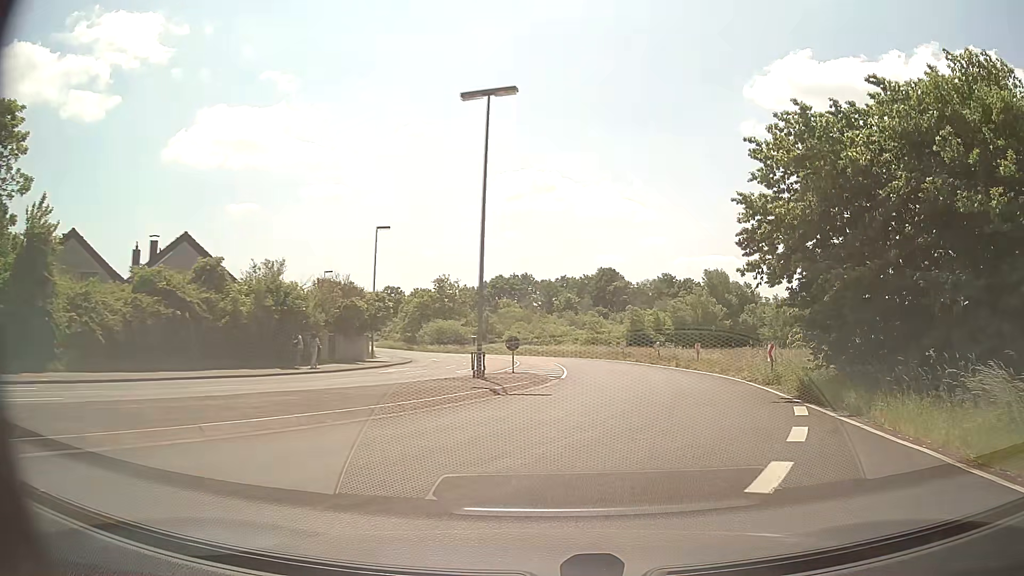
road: unclassified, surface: asphalt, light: Day
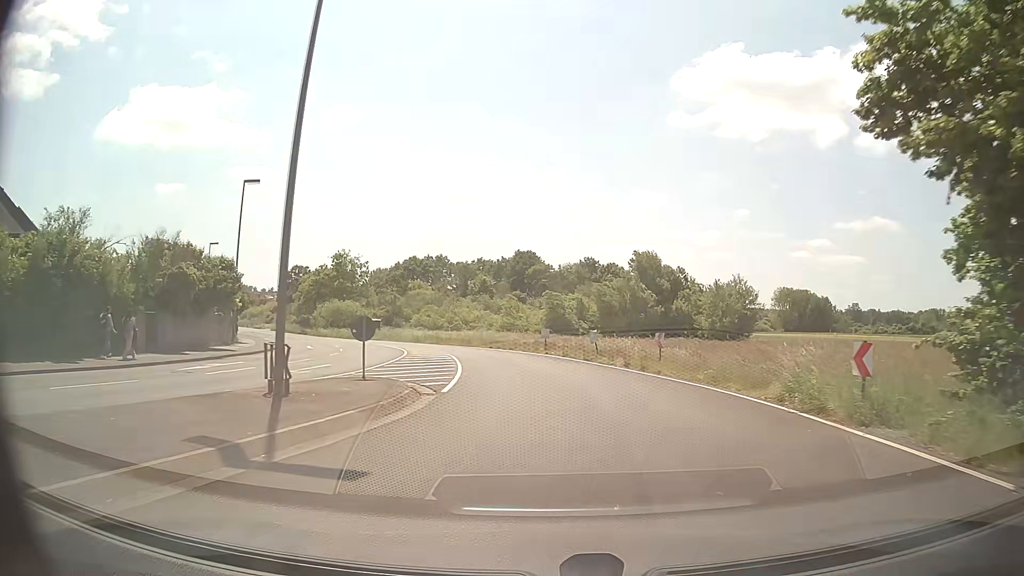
(+0.9, +11.4) m; +7°
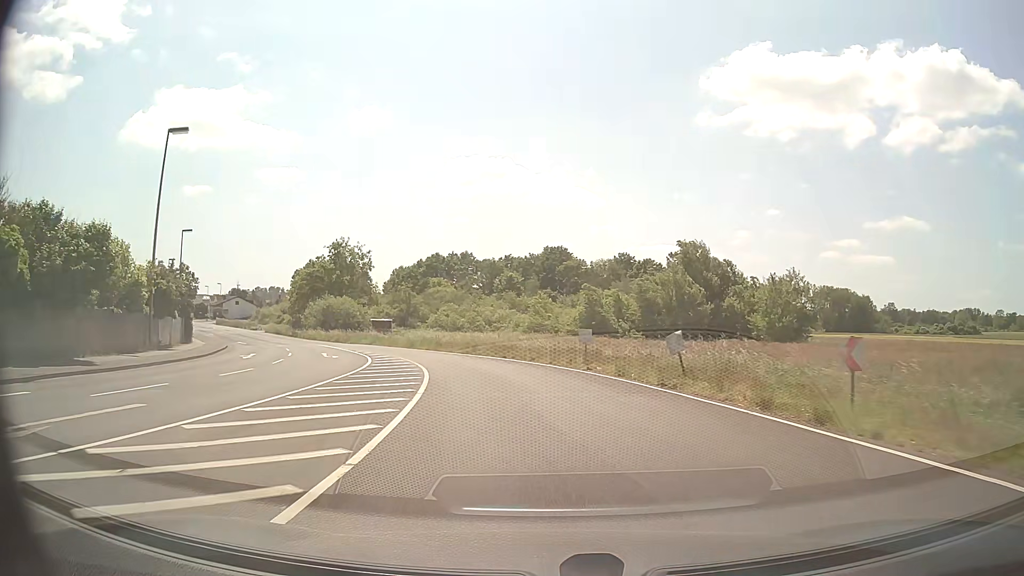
(-0.2, +13.2) m; -2°
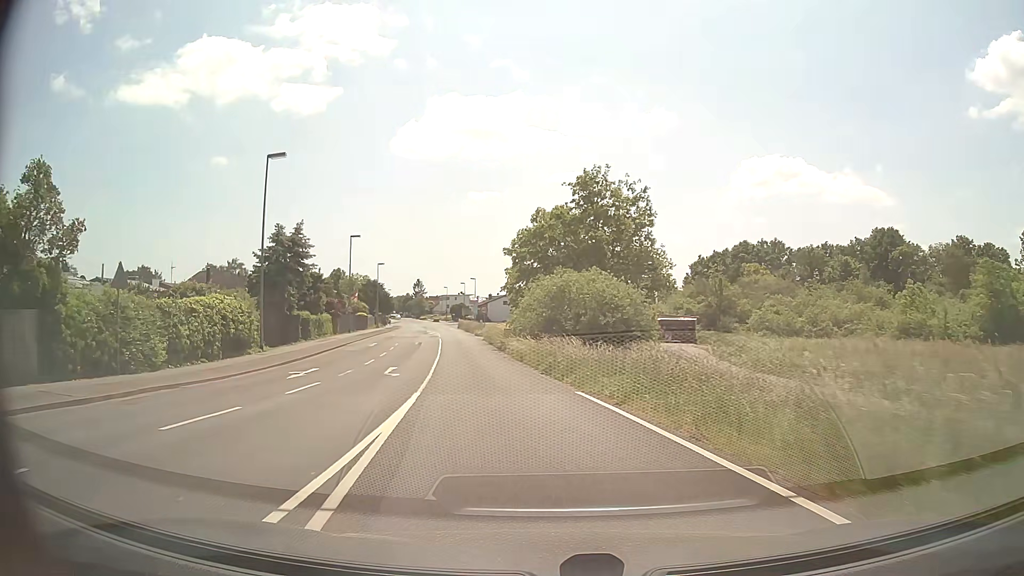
(-7.7, +34.4) m; -26°
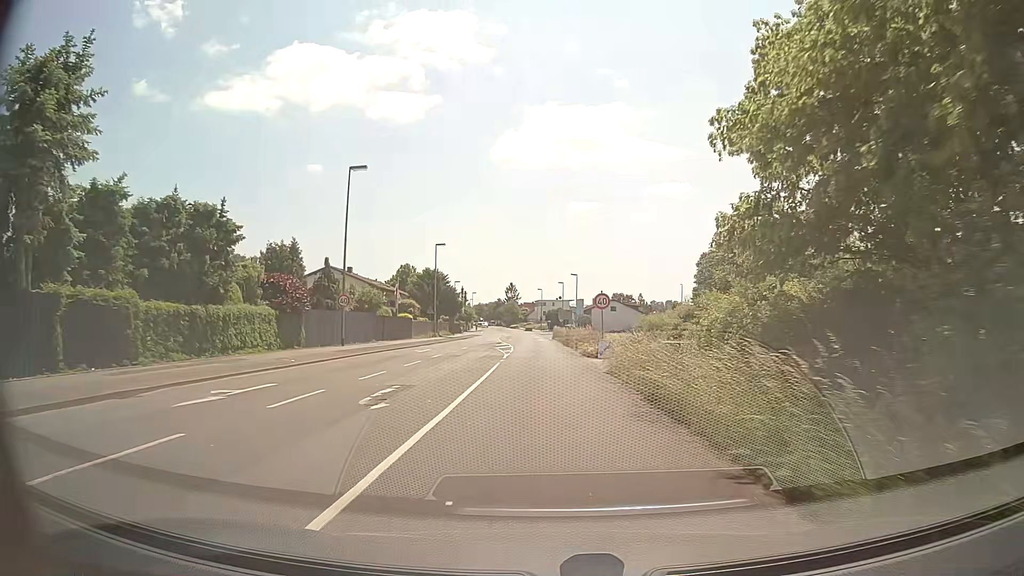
(-3.7, +34.2) m; -9°
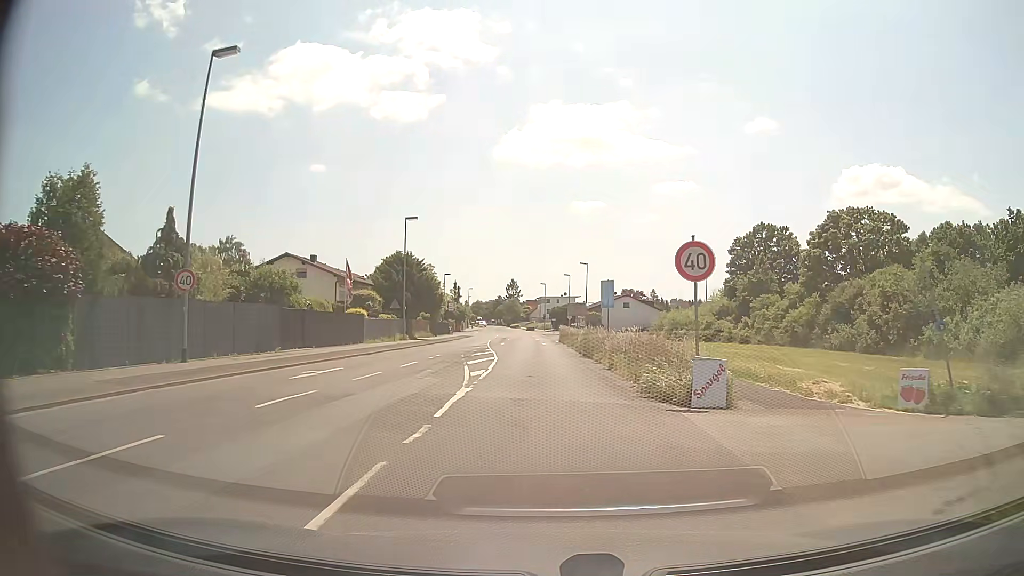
(0.0, +18.4) m; 0°
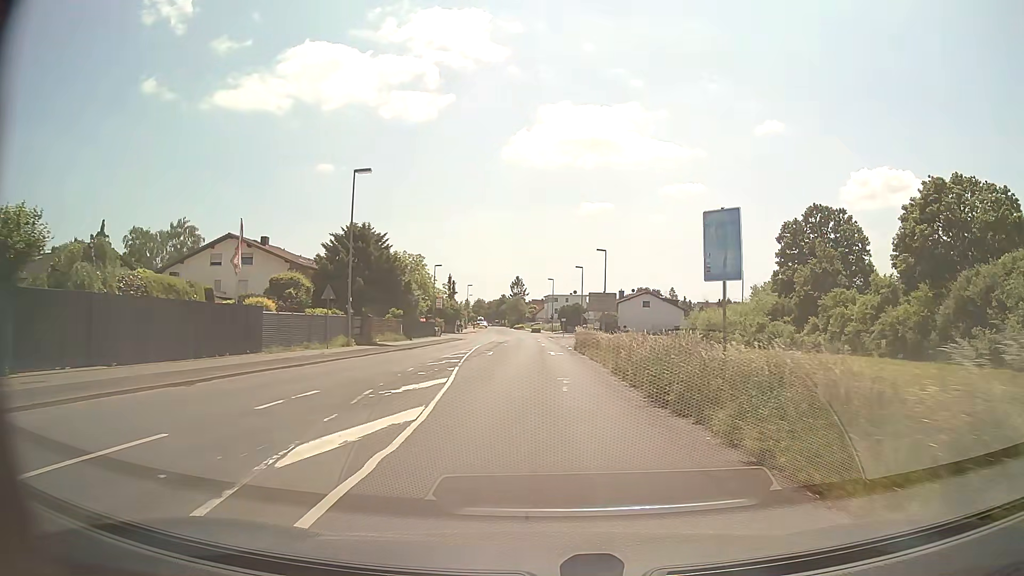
(0.0, +18.3) m; -1°
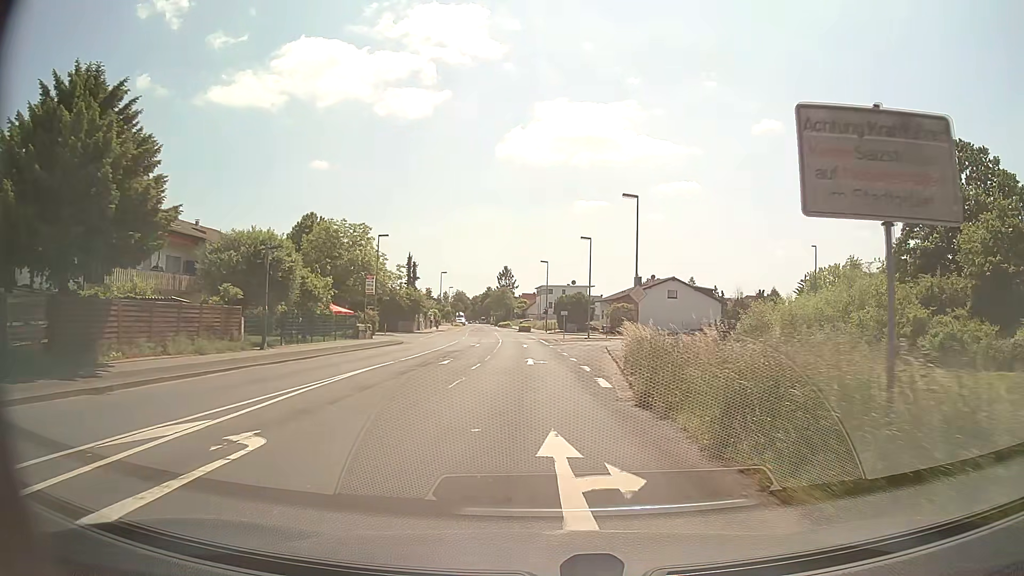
(+0.2, +31.1) m; +1°
(0, +10) (0, +20) (0, +30) (-1, +40) (-1, +50) (-2, +60) (-3, +70) (-4, +80) (-5, +90) (-6, +100) m
